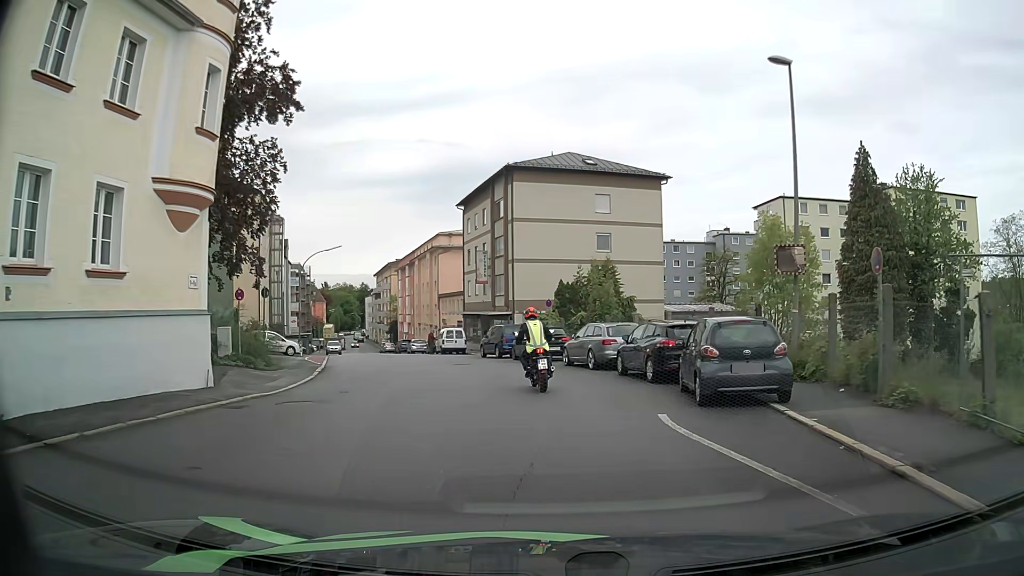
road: tertiary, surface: asphalt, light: Day
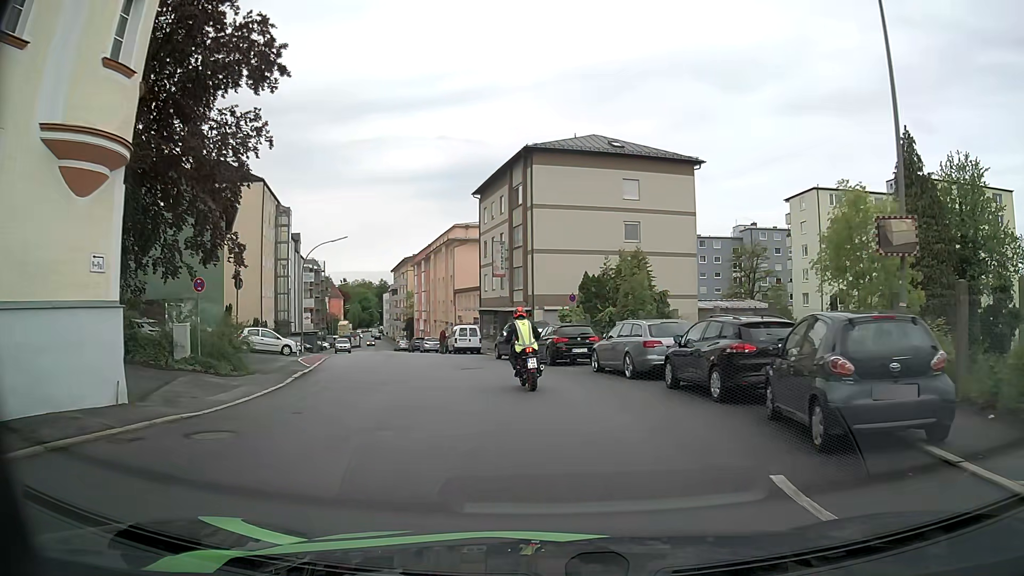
(-0.1, +4.3) m; -2°
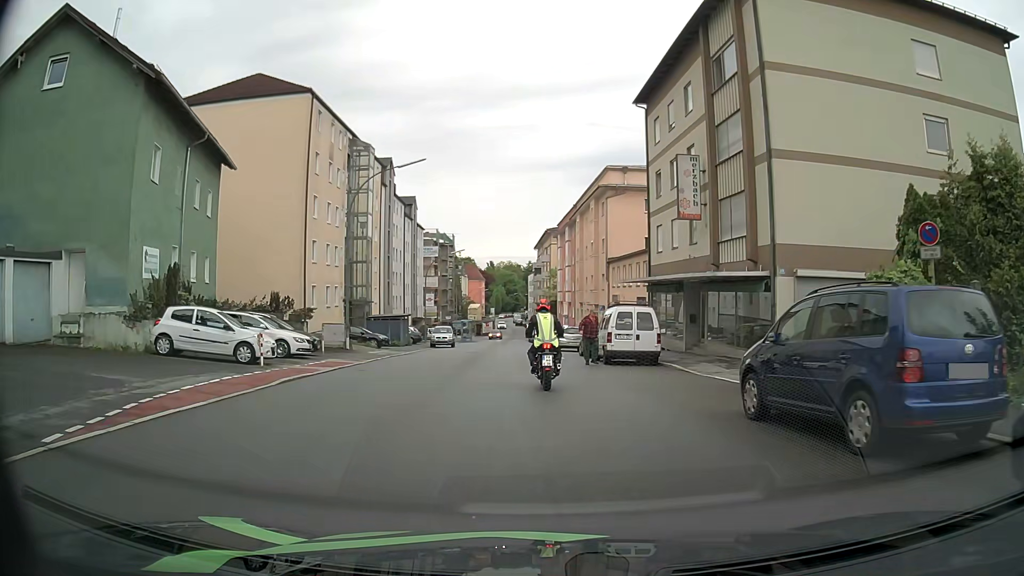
(-2.8, +21.9) m; -12°
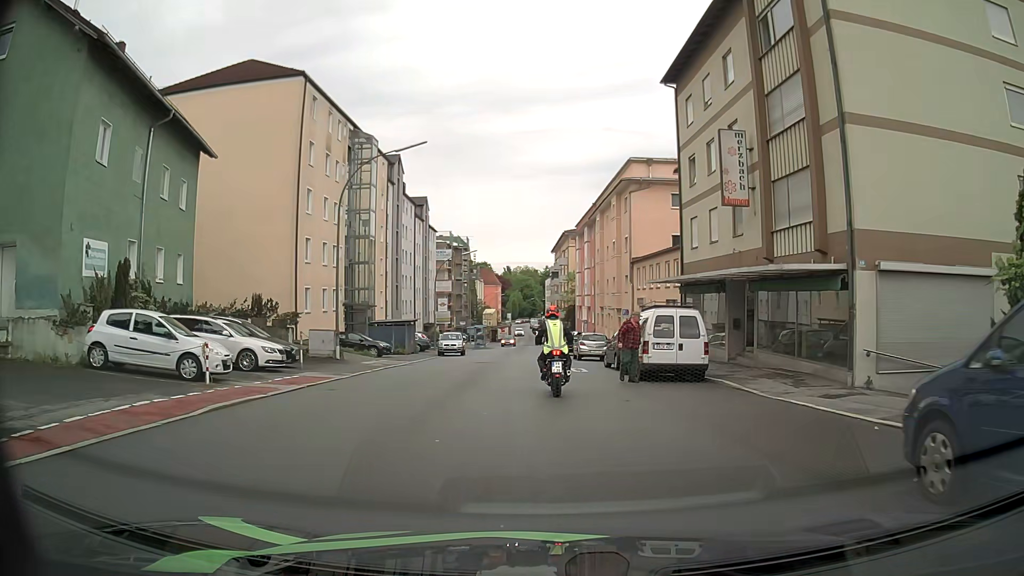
(-0.1, +4.2) m; -3°
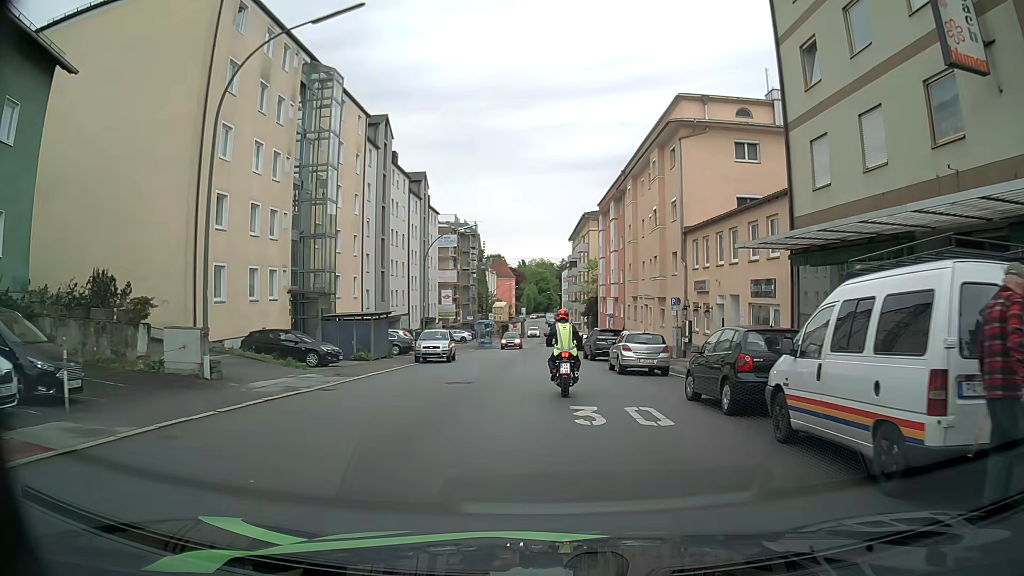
(-0.1, +12.8) m; -1°
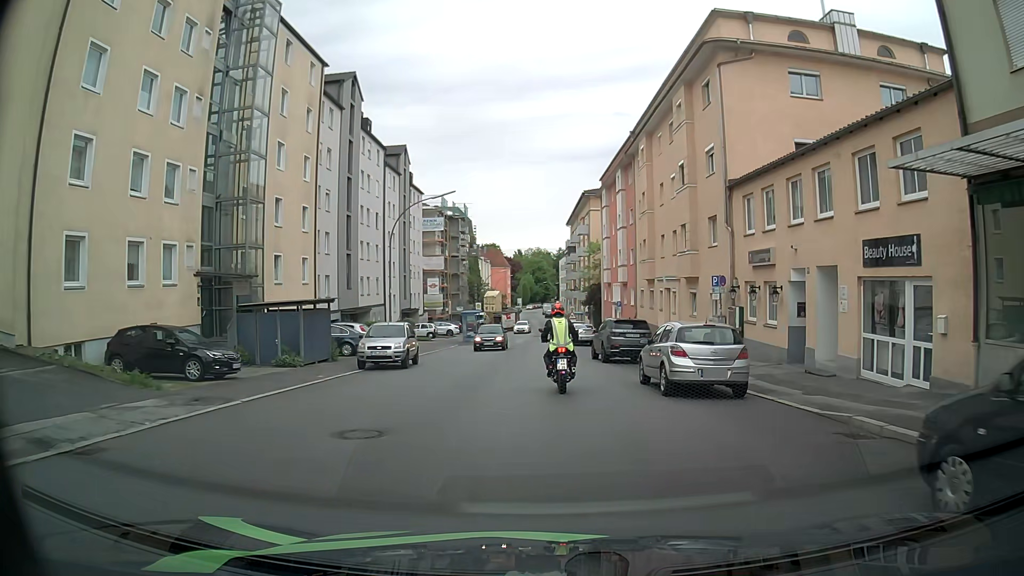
(+0.1, +9.3) m; 0°
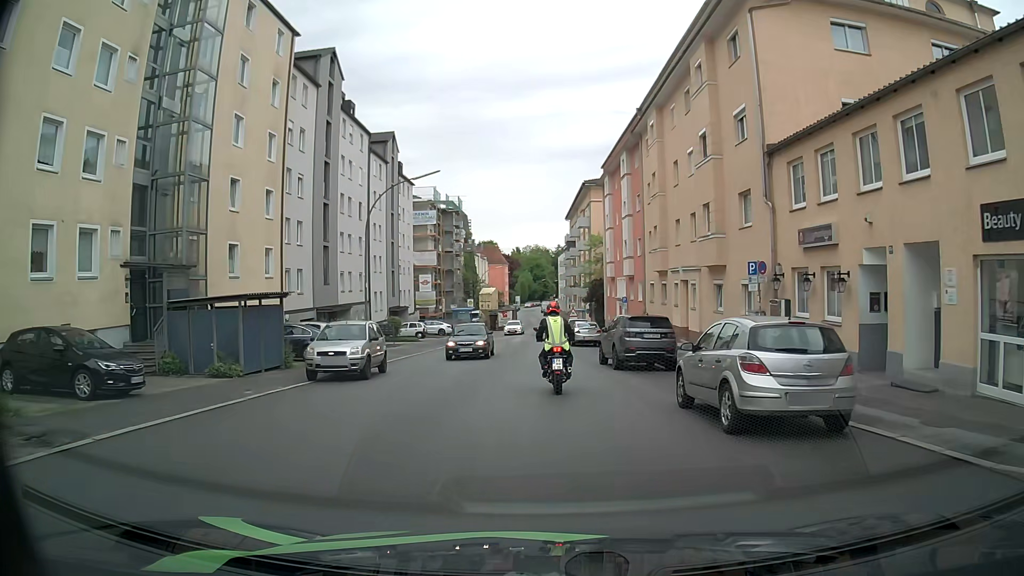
(0.0, +4.9) m; +1°
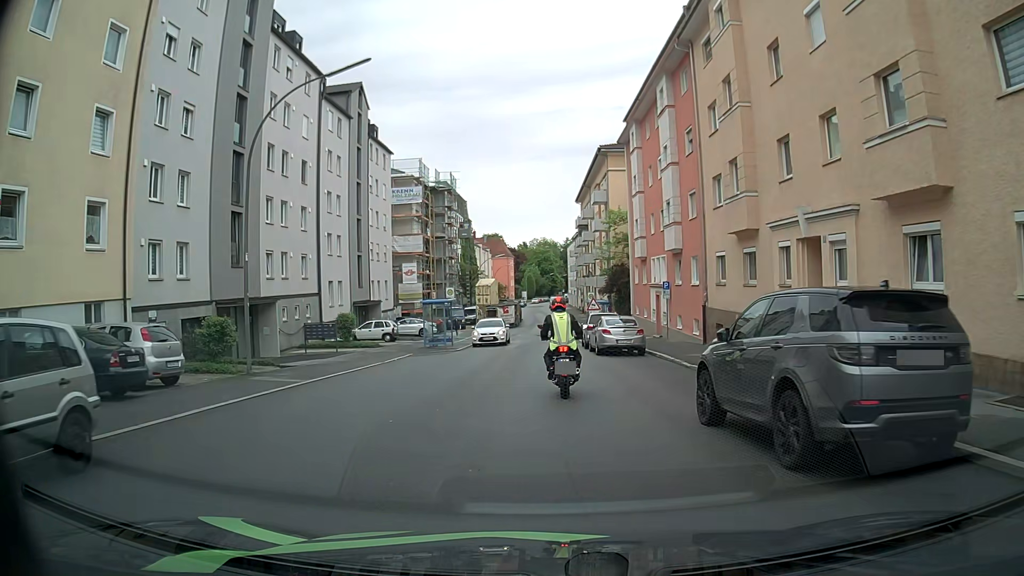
(-0.2, +14.4) m; -1°
(0, +10) (0, +20) (0, +30) (0, +40) (0, +50) (0, +60) (+1, +70) (+1, +80) (+1, +90) (0, +100) m
